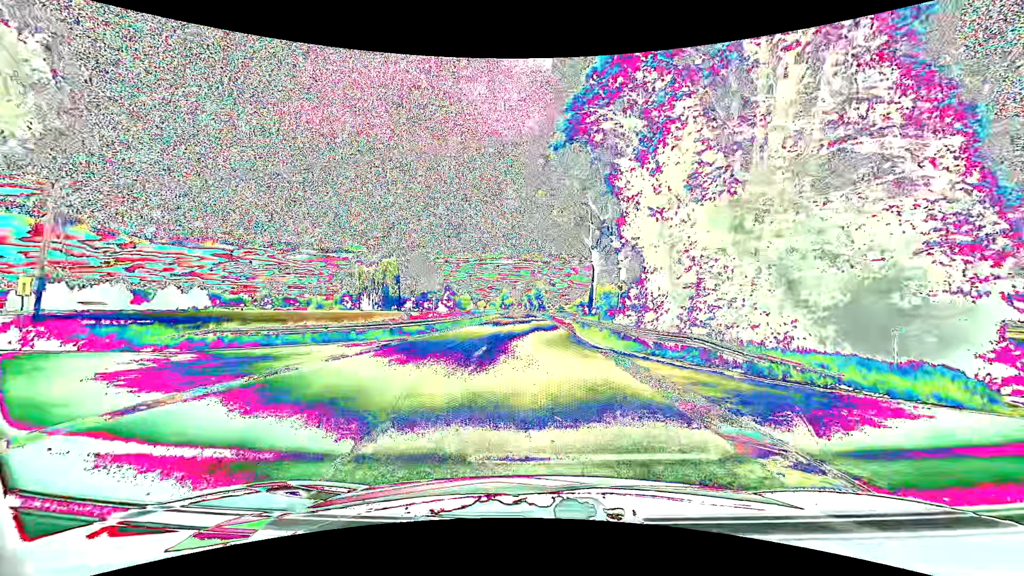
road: primary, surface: asphalt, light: Day
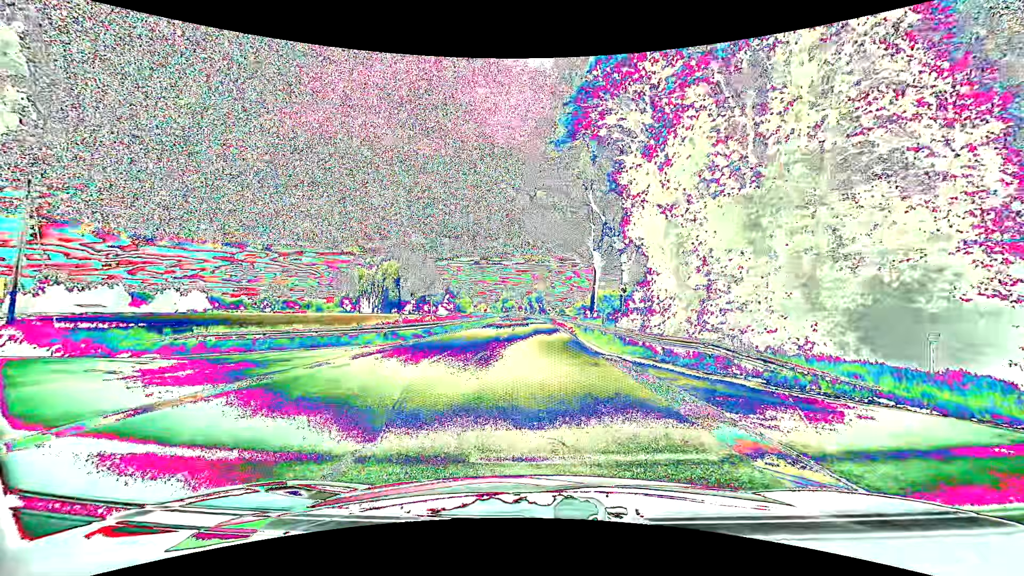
(0.0, +1.0) m; -1°
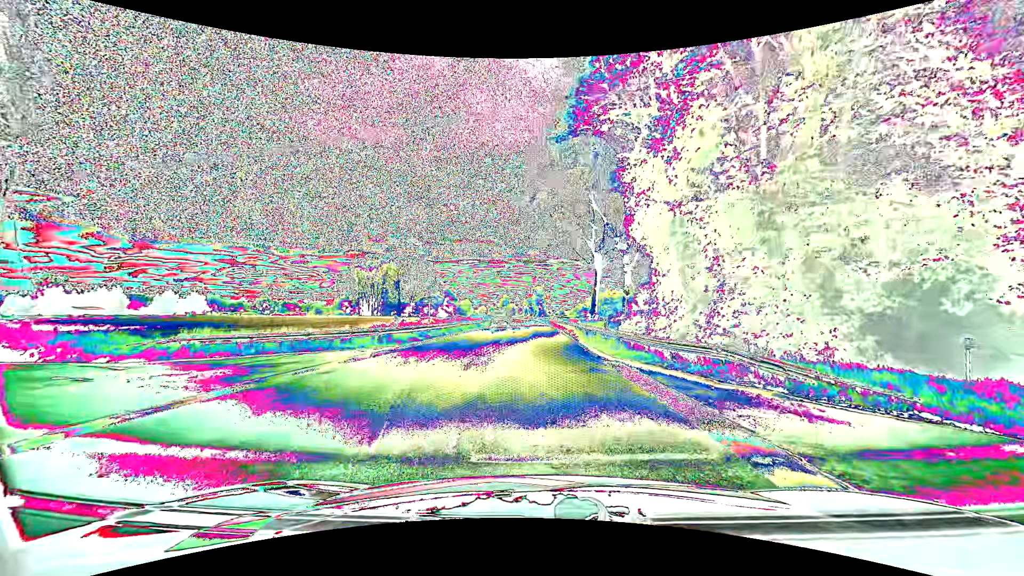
(0.0, +0.9) m; 0°
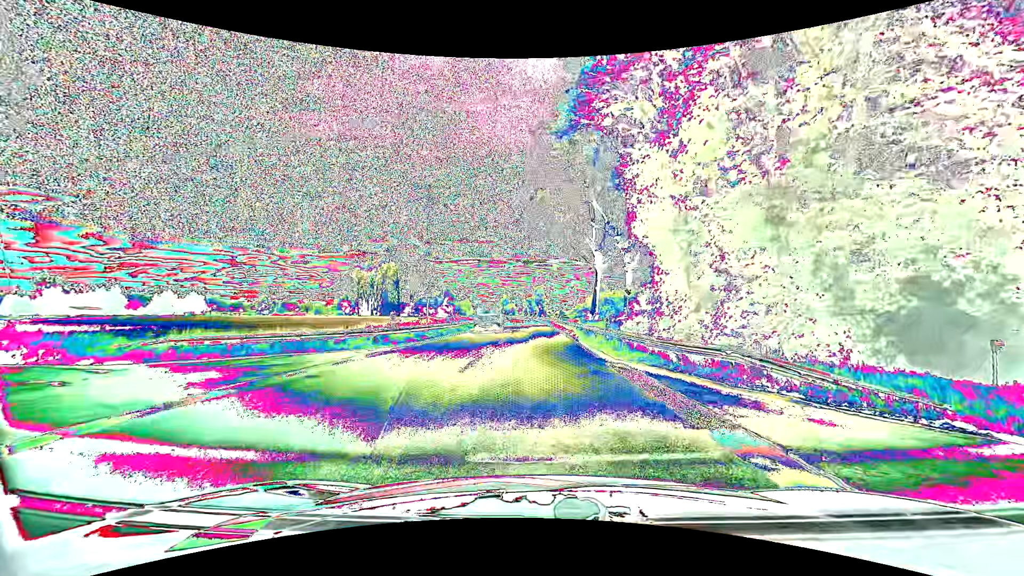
(0.0, +0.6) m; 0°
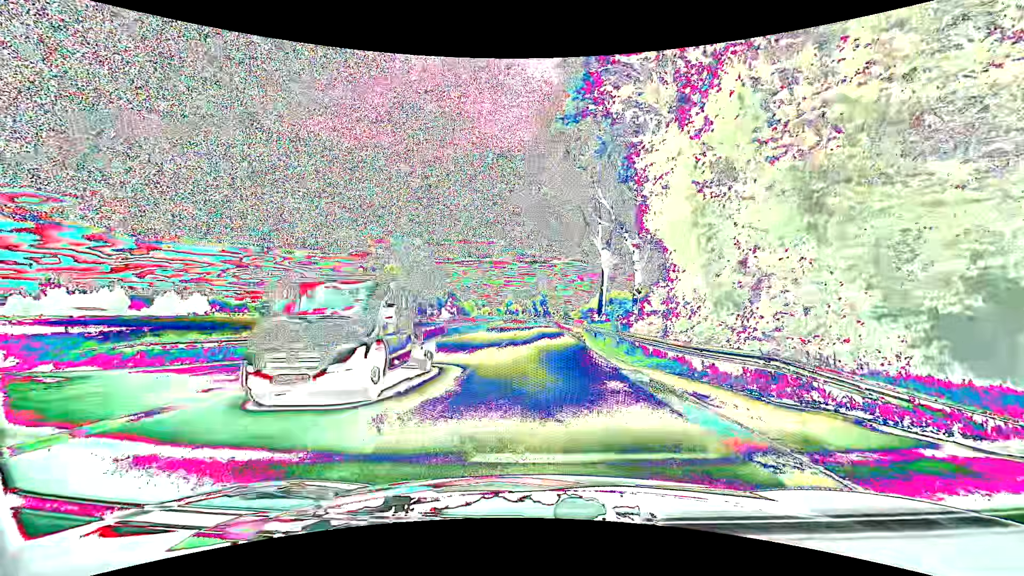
(0.0, +1.6) m; +1°
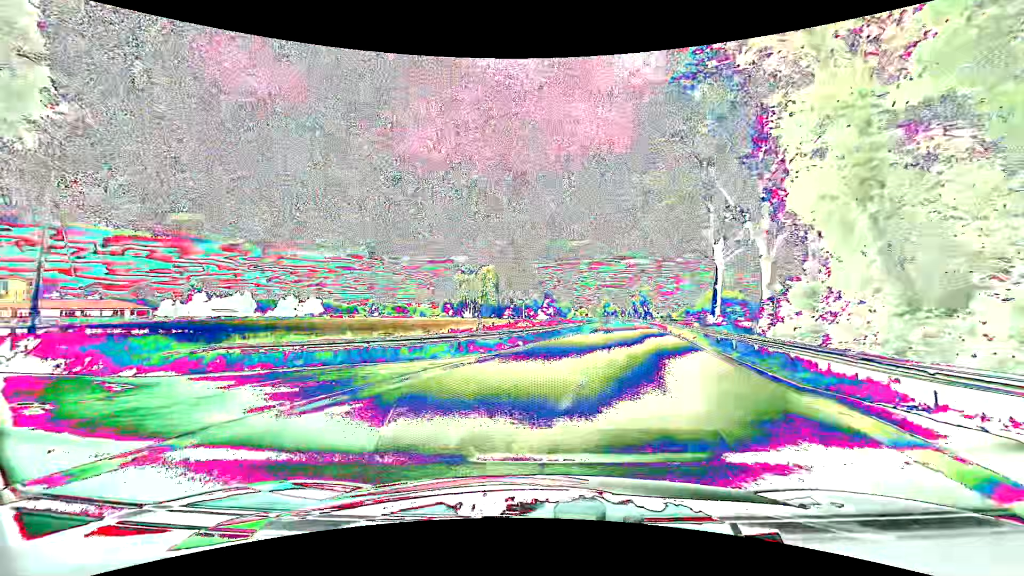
(-0.2, +2.8) m; -10°
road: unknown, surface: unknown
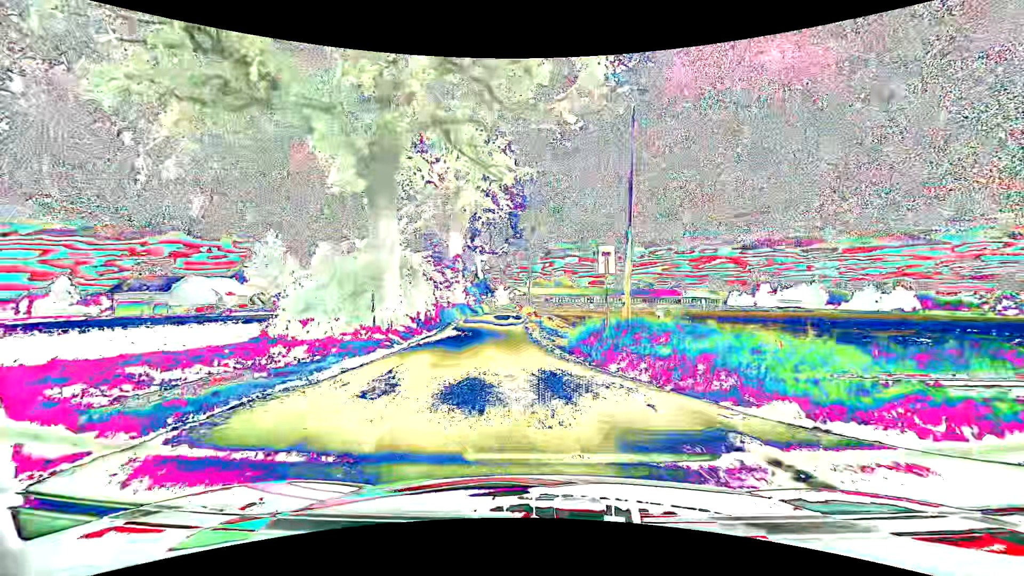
(-5.7, +8.0) m; -59°
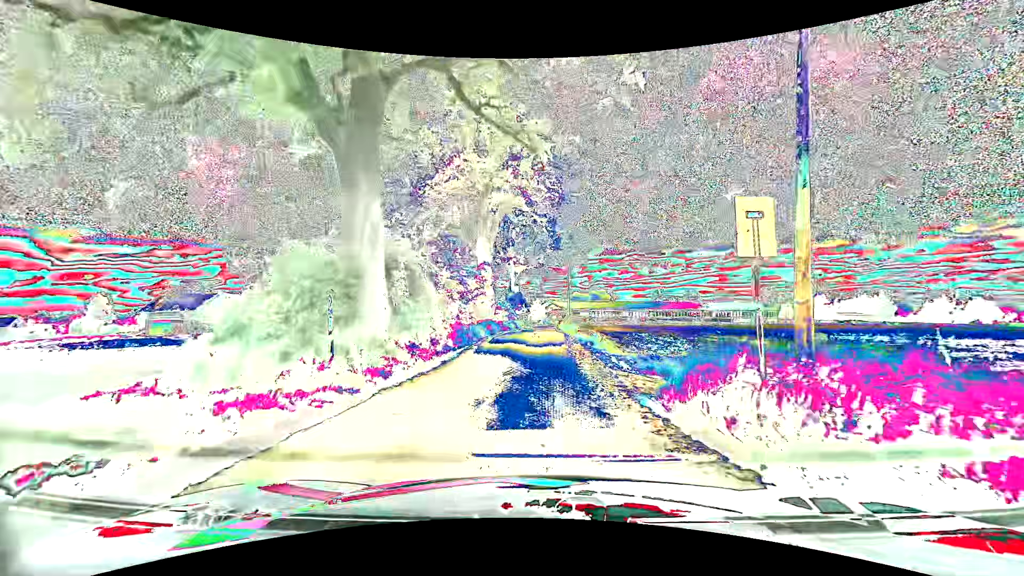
(-0.3, +6.3) m; -5°
(0, +10) (0, +20) (0, +30) (0, +40) (+1, +50) (+1, +60) (+1, +70) (+1, +80) (0, +90) (-2, +100) m
